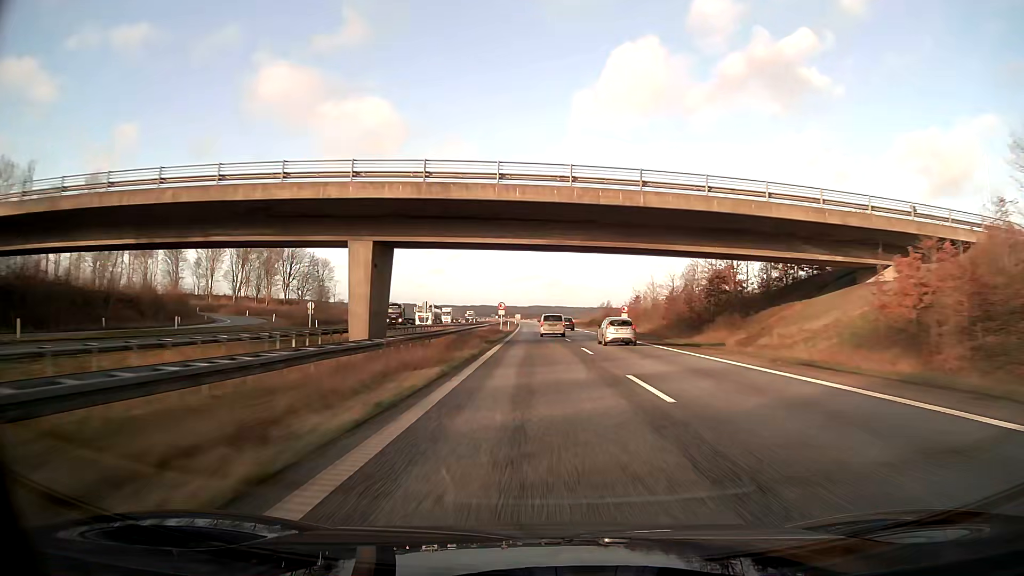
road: motorway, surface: asphalt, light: Day
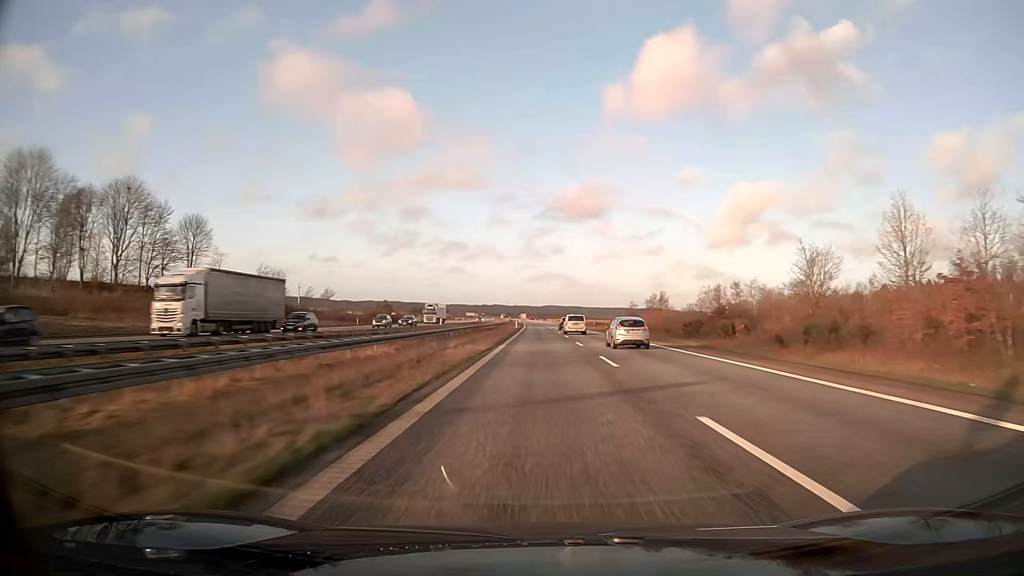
(-0.5, +82.4) m; -1°
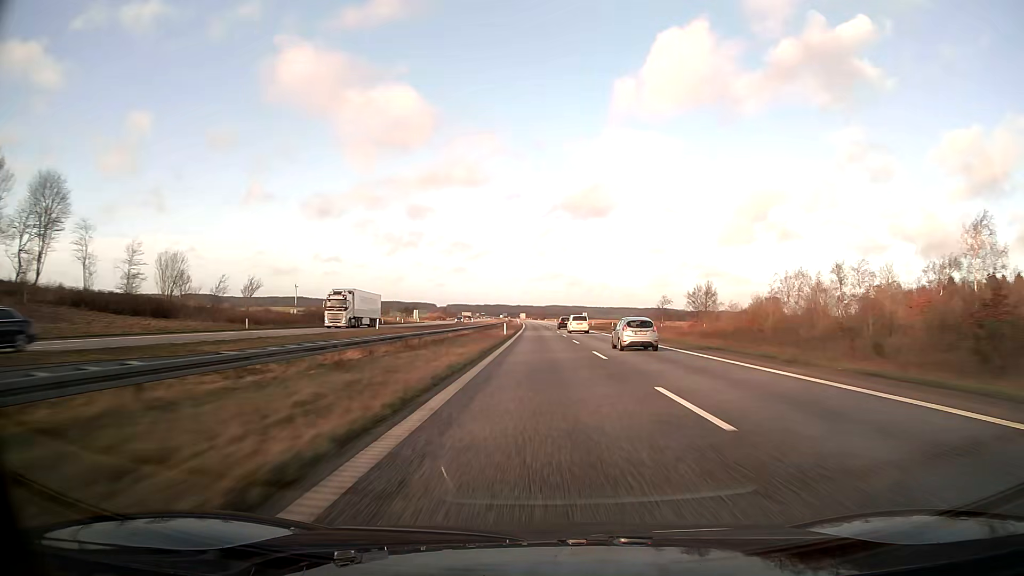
(-0.1, +41.2) m; 0°
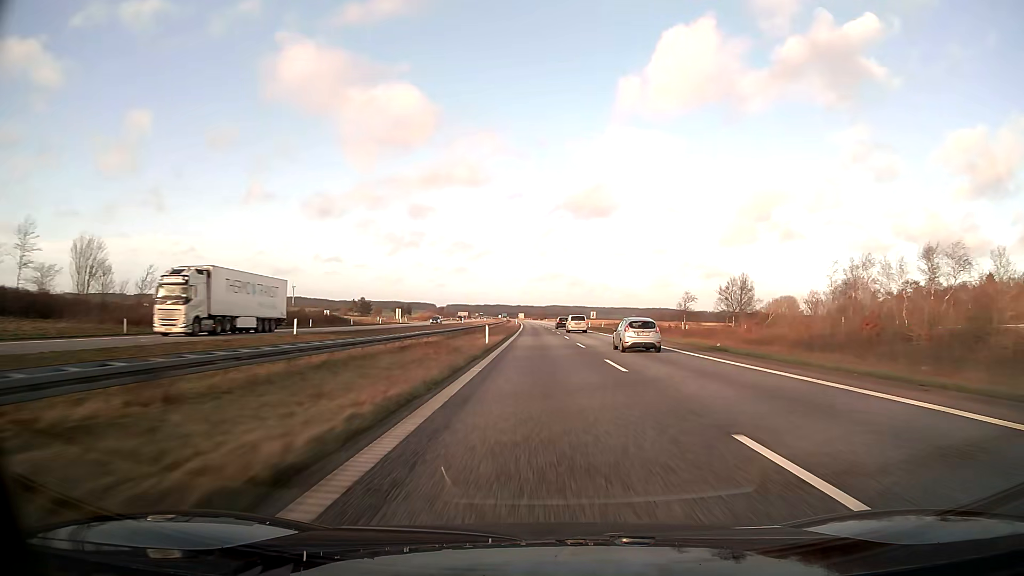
(0.0, +20.6) m; 0°
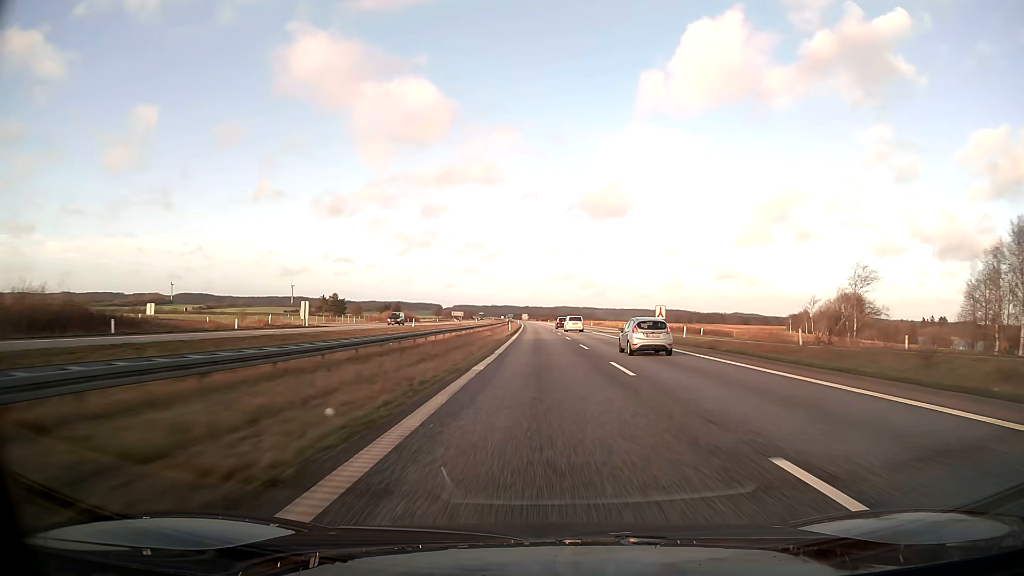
(-0.3, +61.8) m; -1°
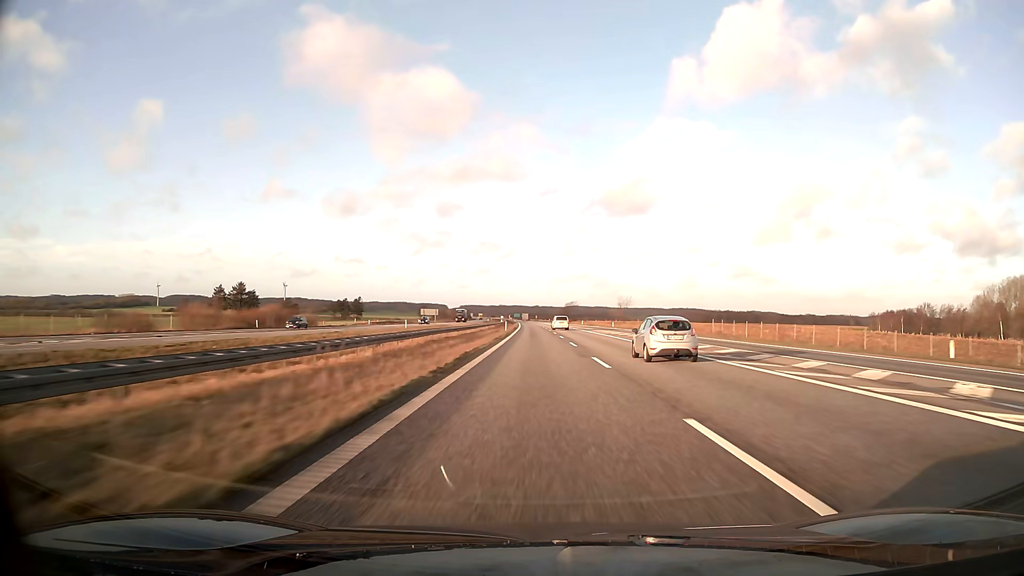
(-0.6, +103.0) m; -1°
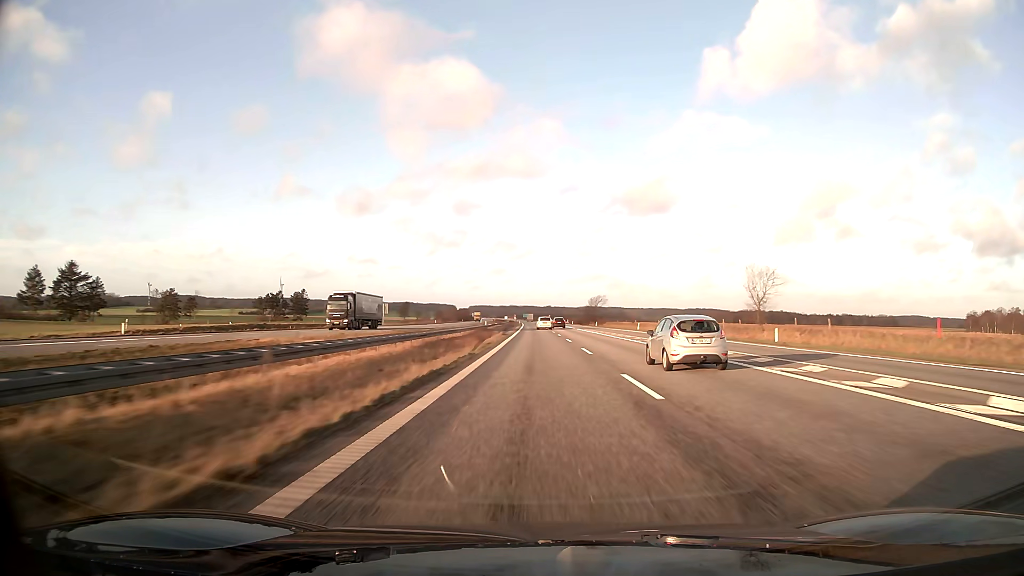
(-0.7, +82.5) m; -1°
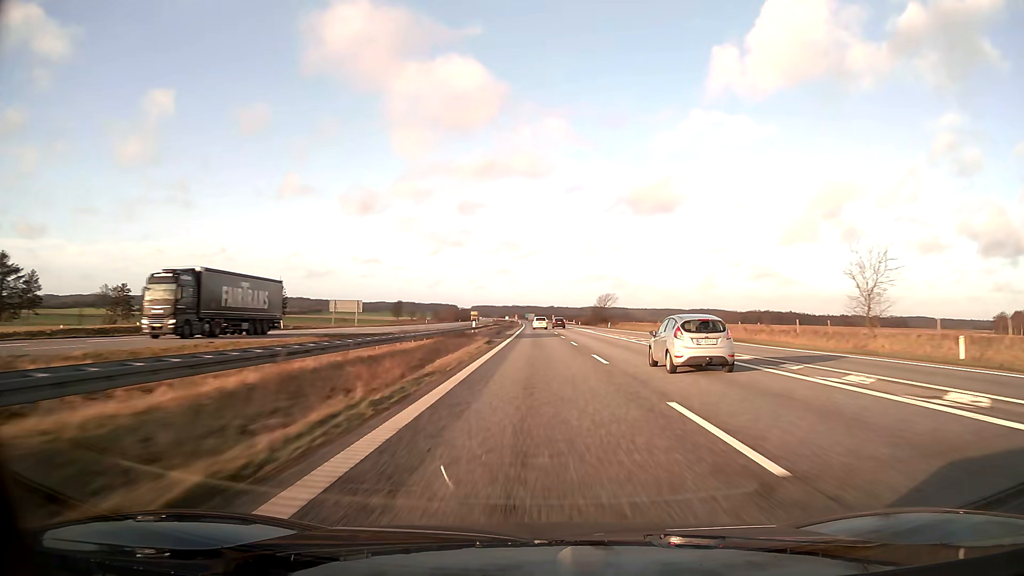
(-0.1, +20.6) m; 0°
(0, +10) (0, +20) (0, +30) (0, +40) (0, +50) (0, +60) (0, +70) (0, +80) (-1, +90) (-1, +100) m
